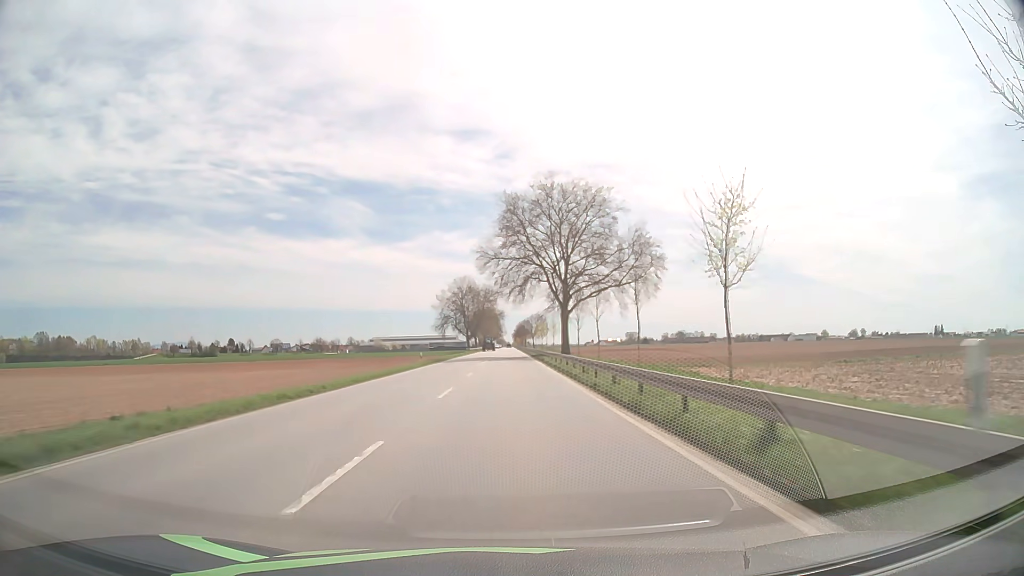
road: primary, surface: asphalt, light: Day
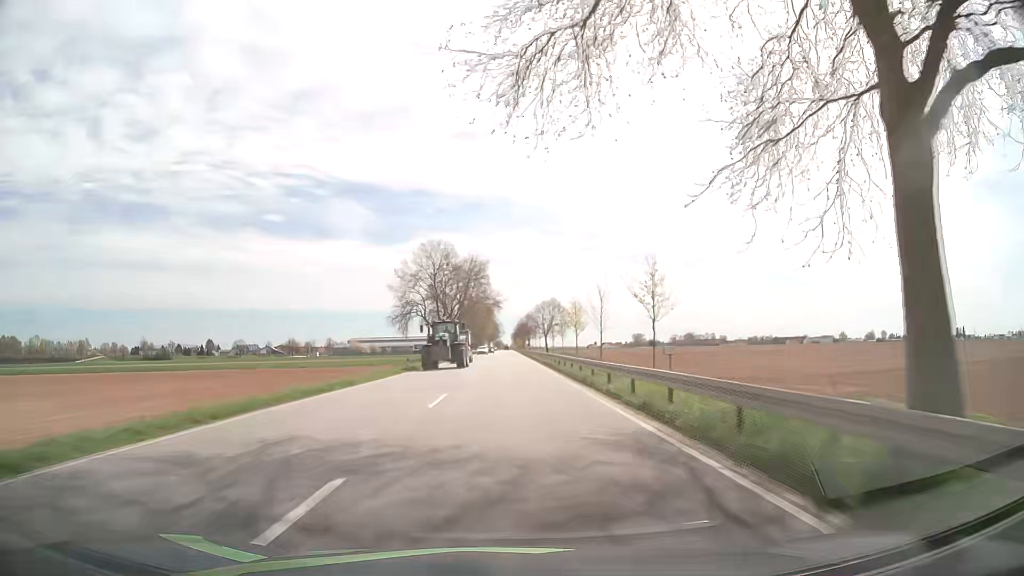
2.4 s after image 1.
(0.0, +62.8) m; 0°
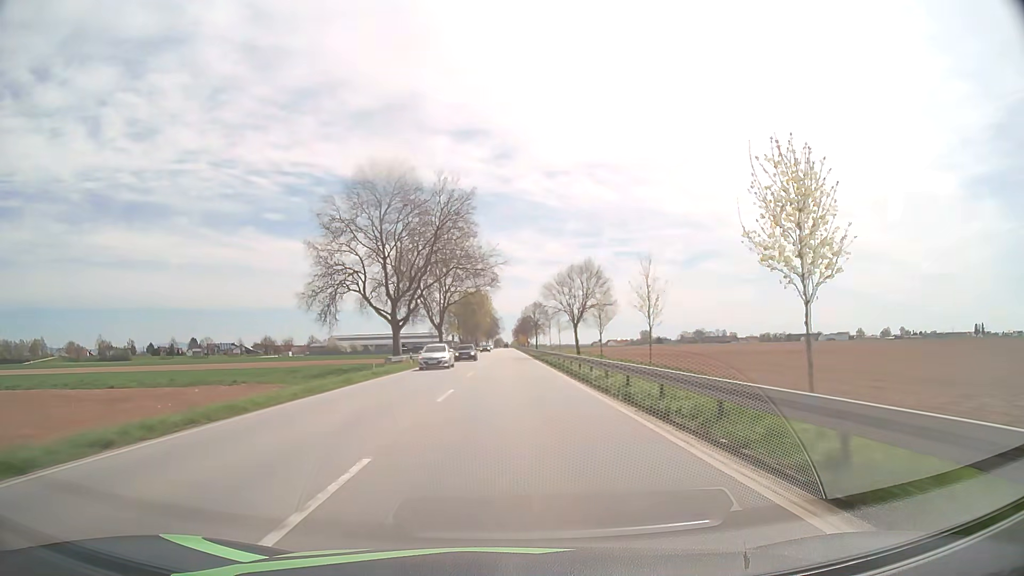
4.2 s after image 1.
(+0.1, +47.2) m; 0°
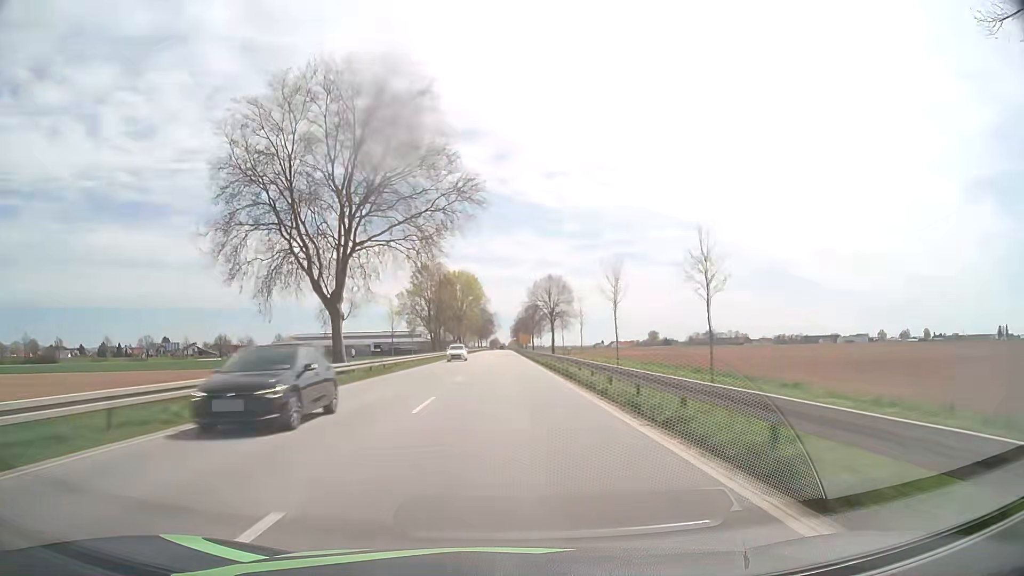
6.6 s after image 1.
(+0.1, +63.0) m; +1°
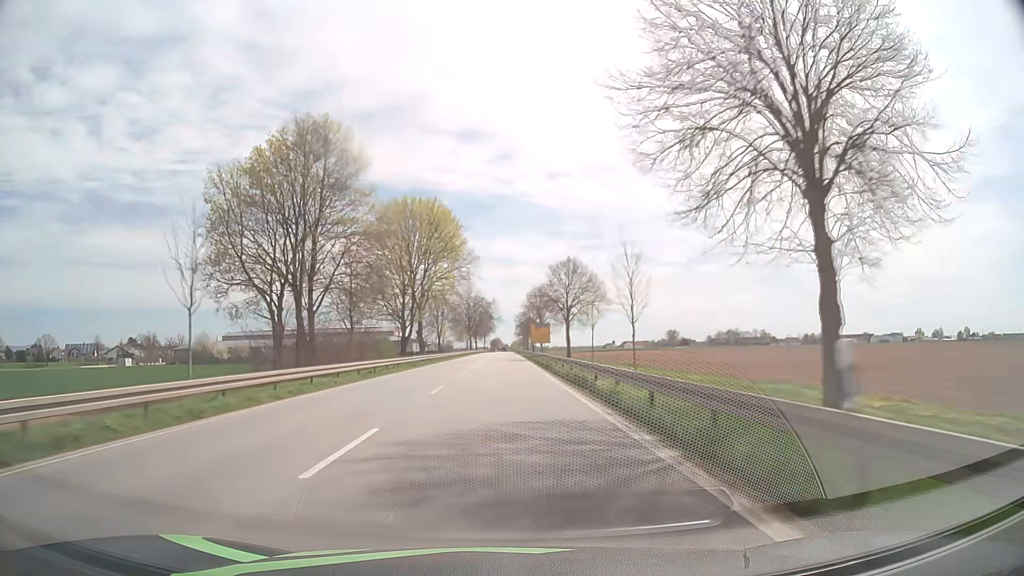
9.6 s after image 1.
(-0.6, +78.8) m; -1°
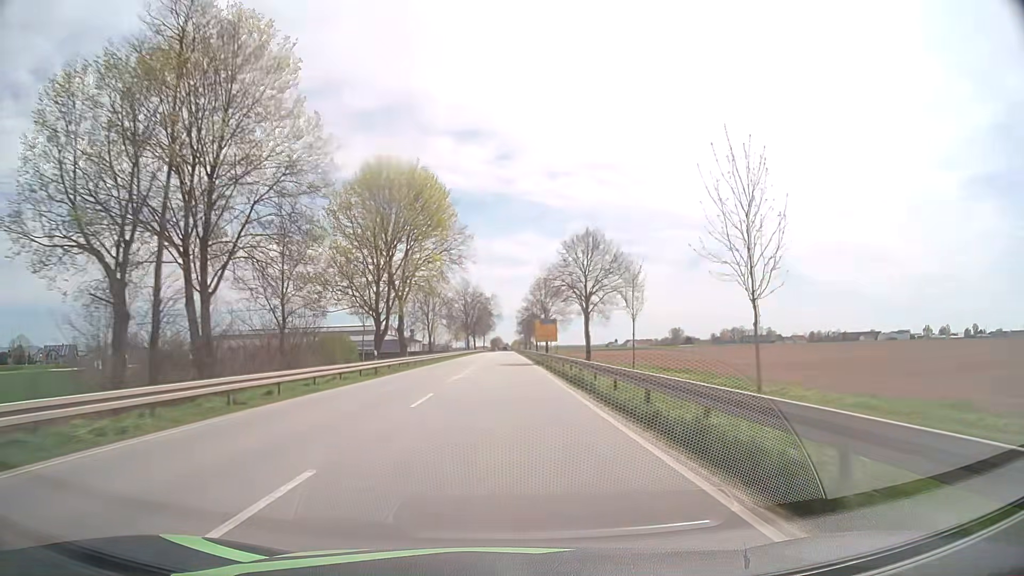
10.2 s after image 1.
(0.0, +15.8) m; 0°
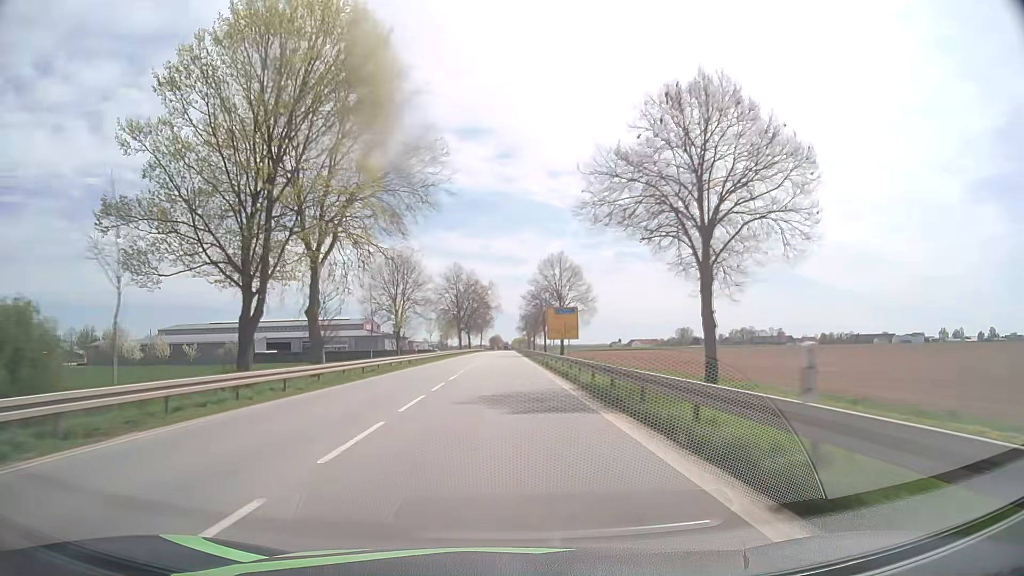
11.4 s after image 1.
(0.0, +31.5) m; 0°
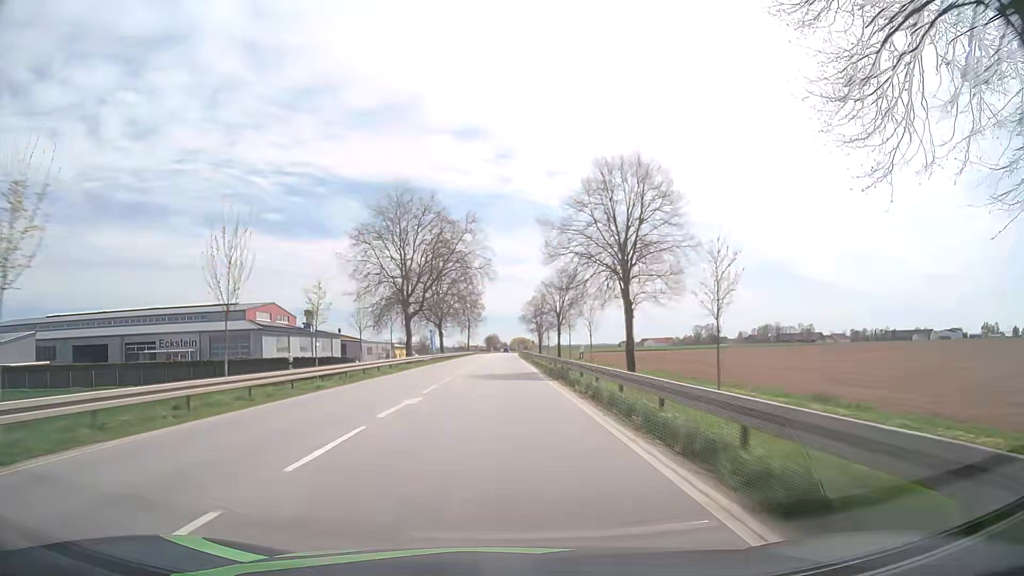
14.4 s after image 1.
(+0.3, +79.0) m; +1°
(0, +10) (0, +20) (0, +30) (0, +40) (0, +50) (0, +60) (0, +70) (0, +80) (-1, +90) (-1, +100) m
